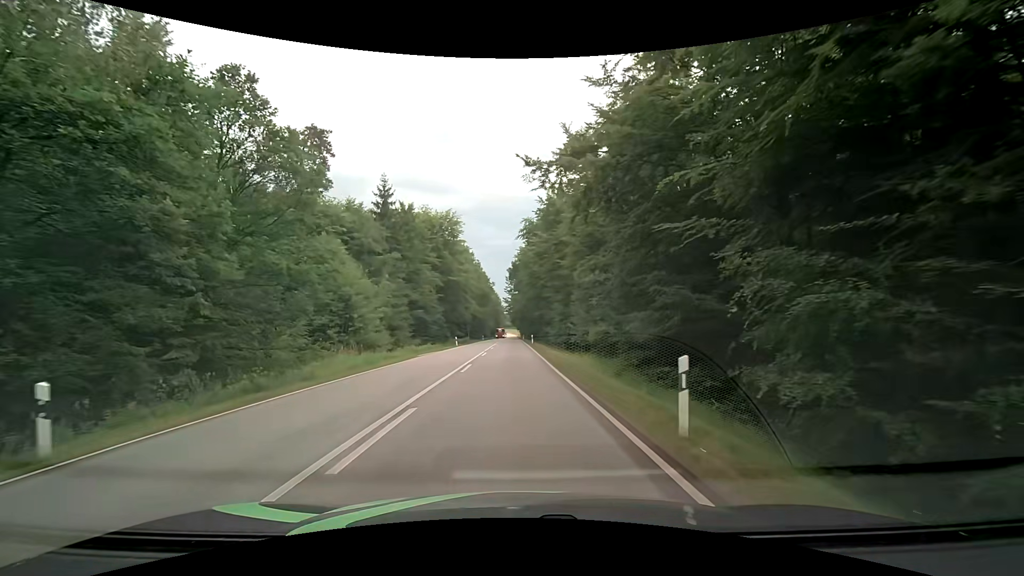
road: secondary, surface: asphalt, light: Day
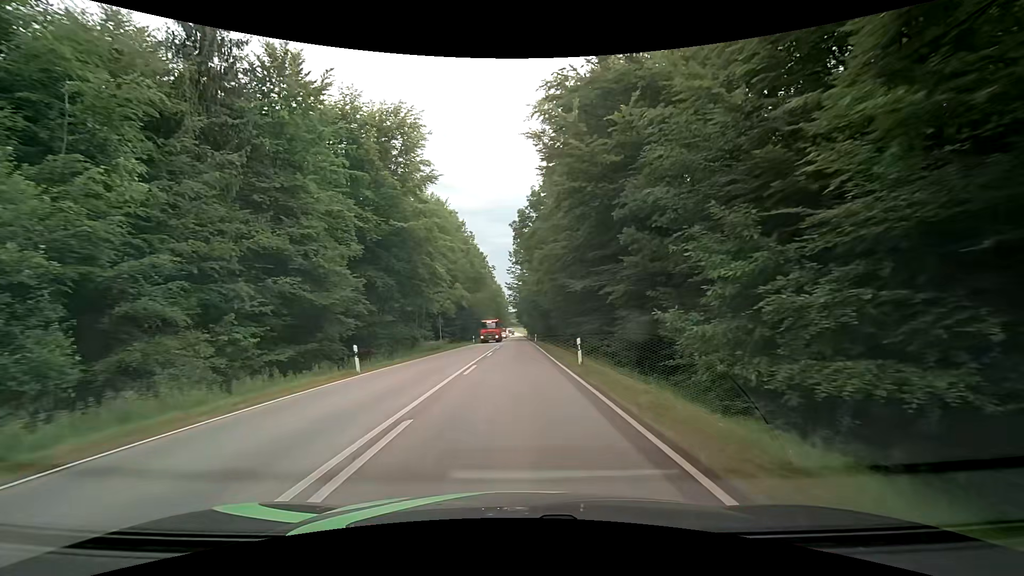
(-0.5, +37.6) m; -1°
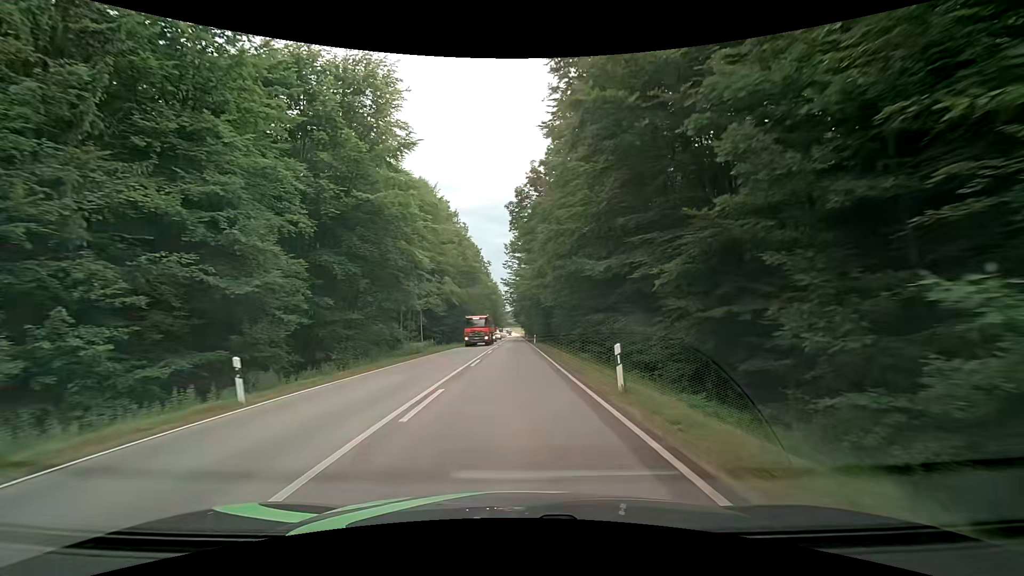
(+0.1, +8.0) m; +1°
(0, +10) (0, +20) (0, +30) (0, +40) (0, +50) (0, +60) (0, +70) (0, +80) (0, +90) (0, +100) m
